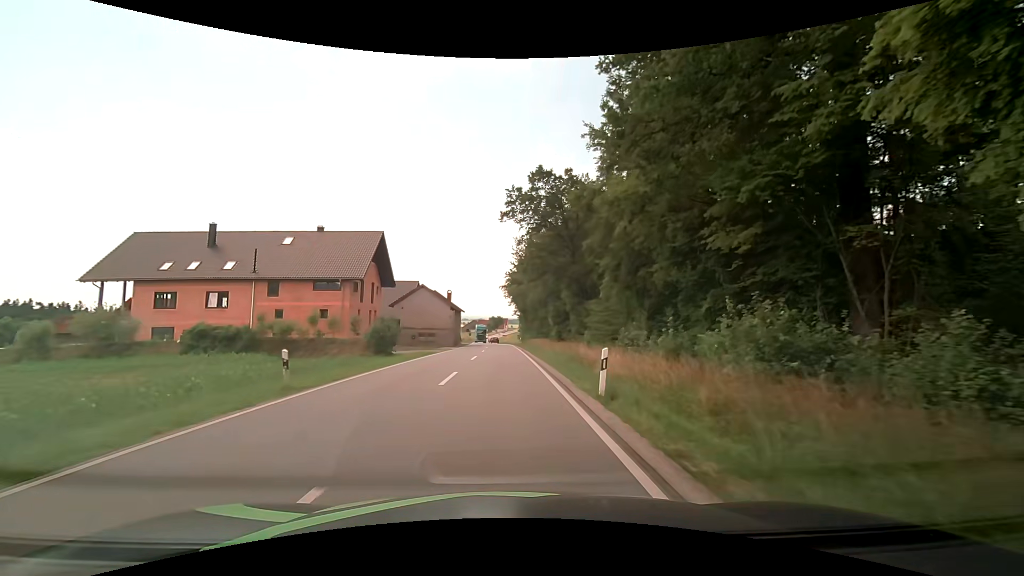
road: secondary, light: Day
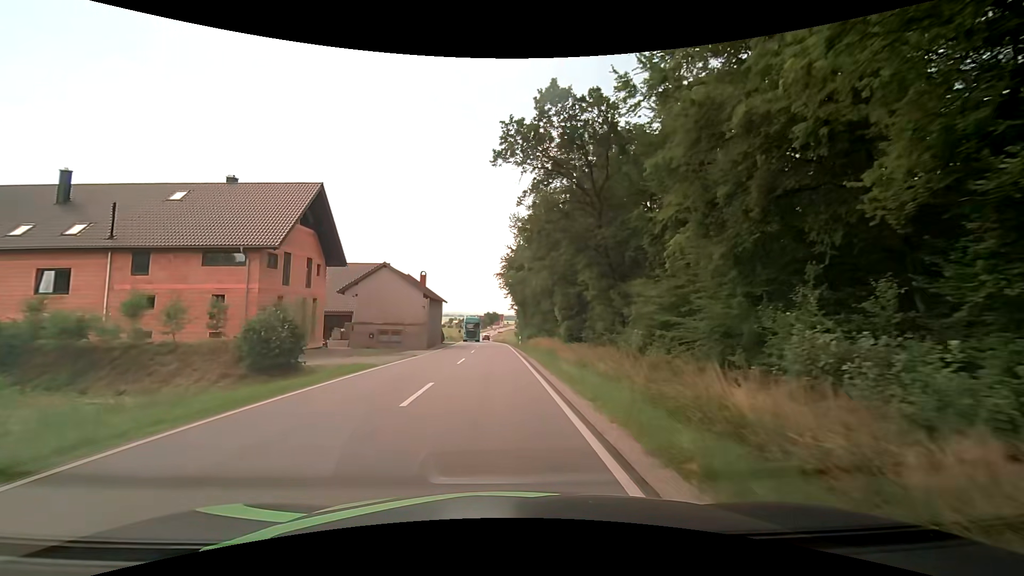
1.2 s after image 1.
(0.0, +15.4) m; +1°
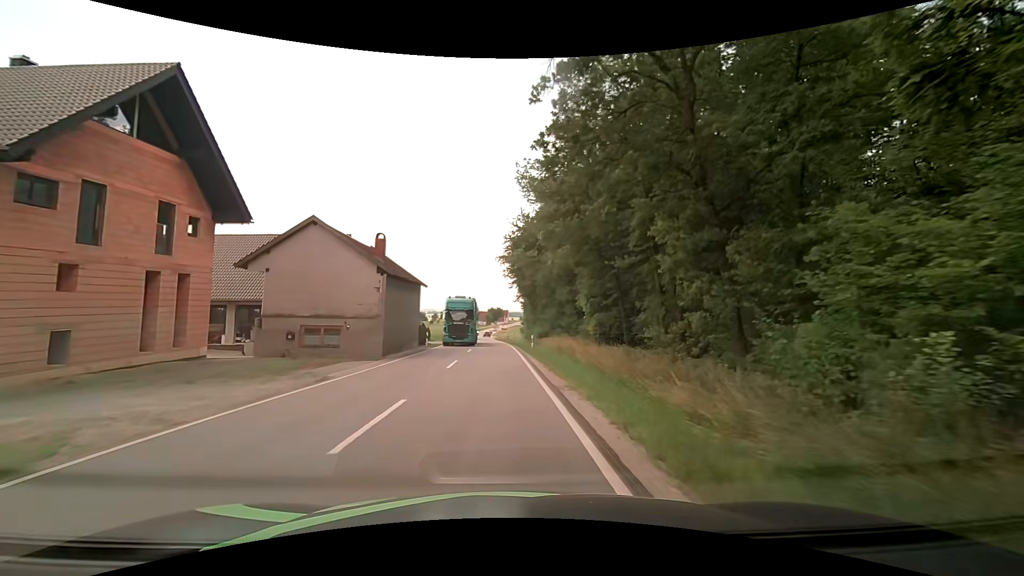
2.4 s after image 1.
(-0.1, +15.4) m; -2°
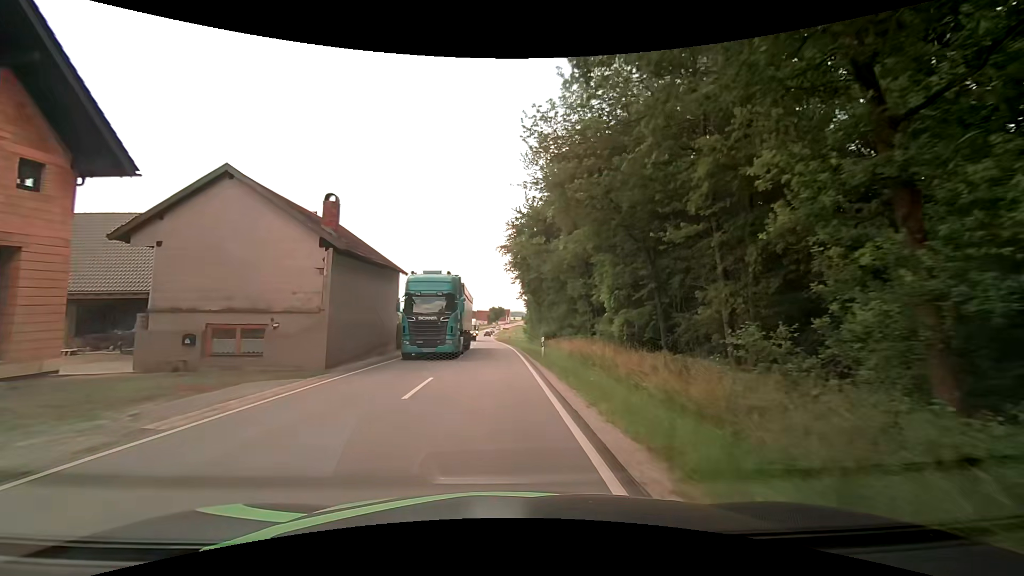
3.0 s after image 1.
(+0.1, +7.7) m; 0°
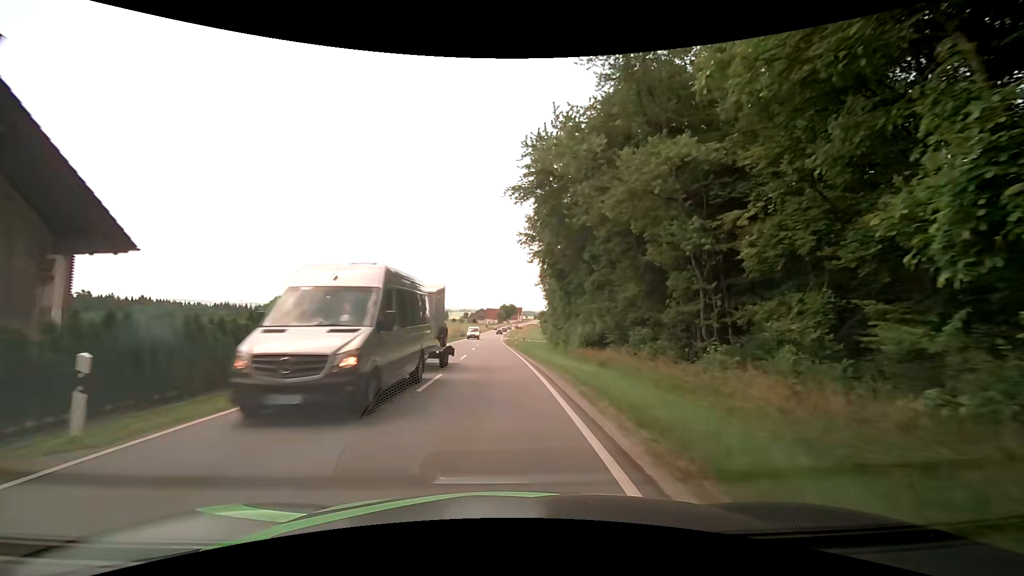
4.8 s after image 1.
(-0.2, +23.2) m; -1°
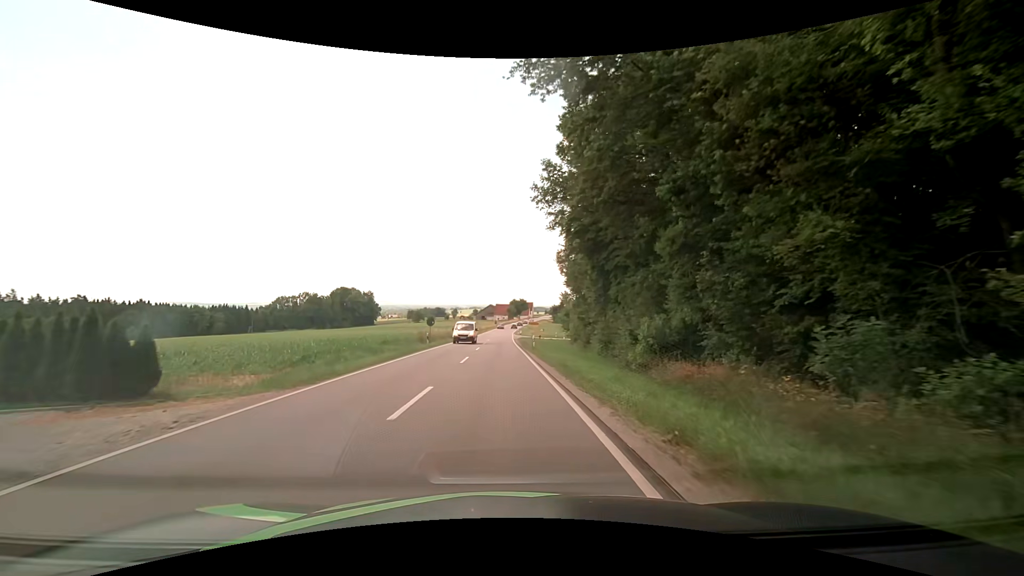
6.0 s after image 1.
(-0.1, +15.4) m; -2°
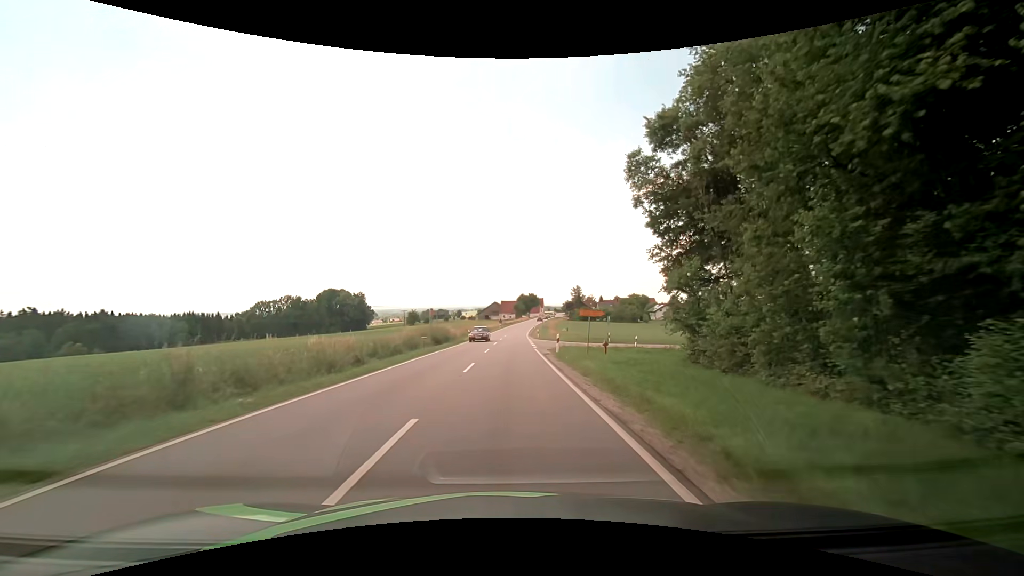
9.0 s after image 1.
(0.0, +40.2) m; 0°
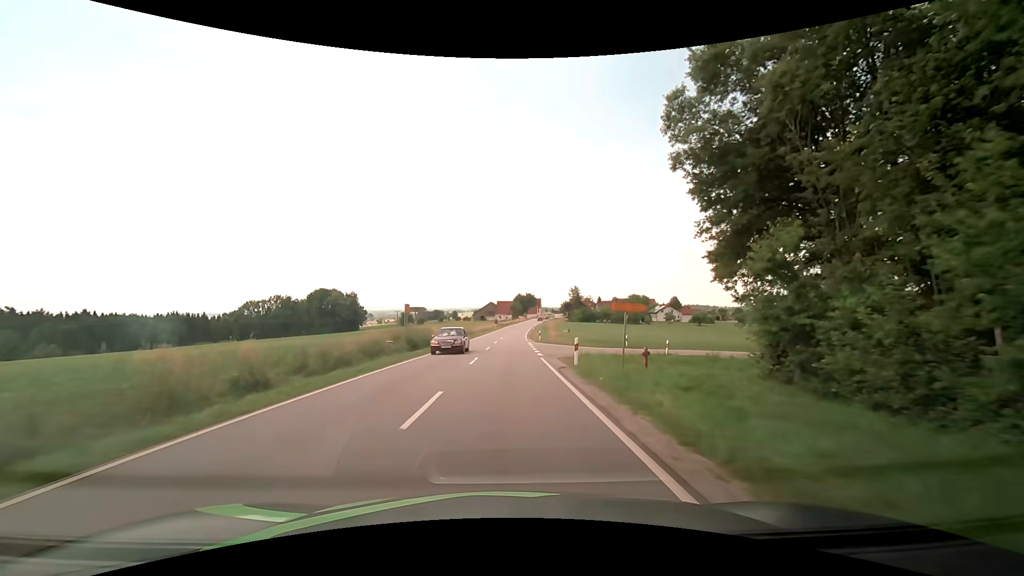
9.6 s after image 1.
(+0.1, +8.7) m; +1°
(0, +10) (0, +20) (0, +30) (0, +40) (0, +50) (+1, +60) (+1, +70) (+2, +80) (+2, +90) (+3, +100) m
